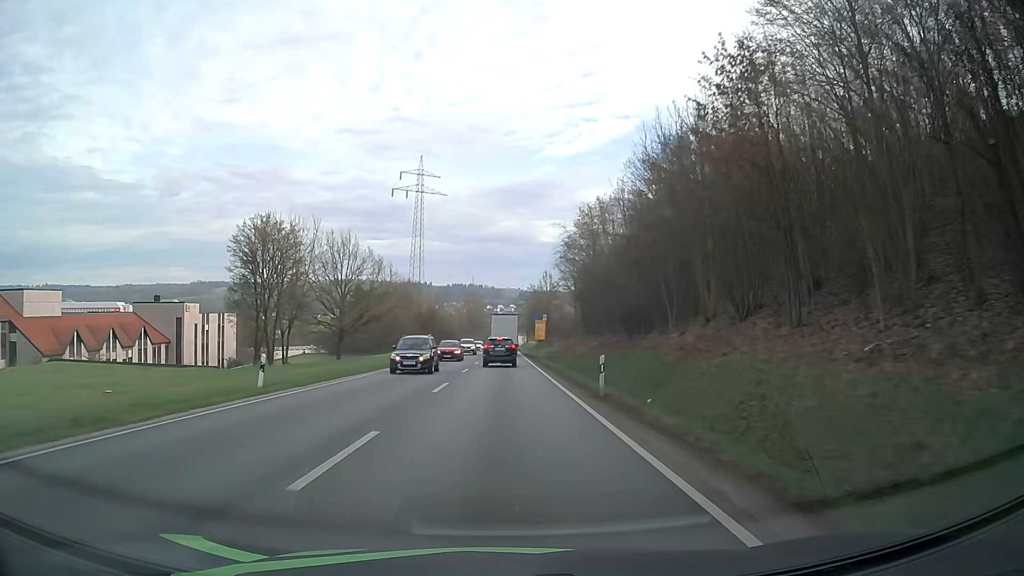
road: primary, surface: asphalt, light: Day
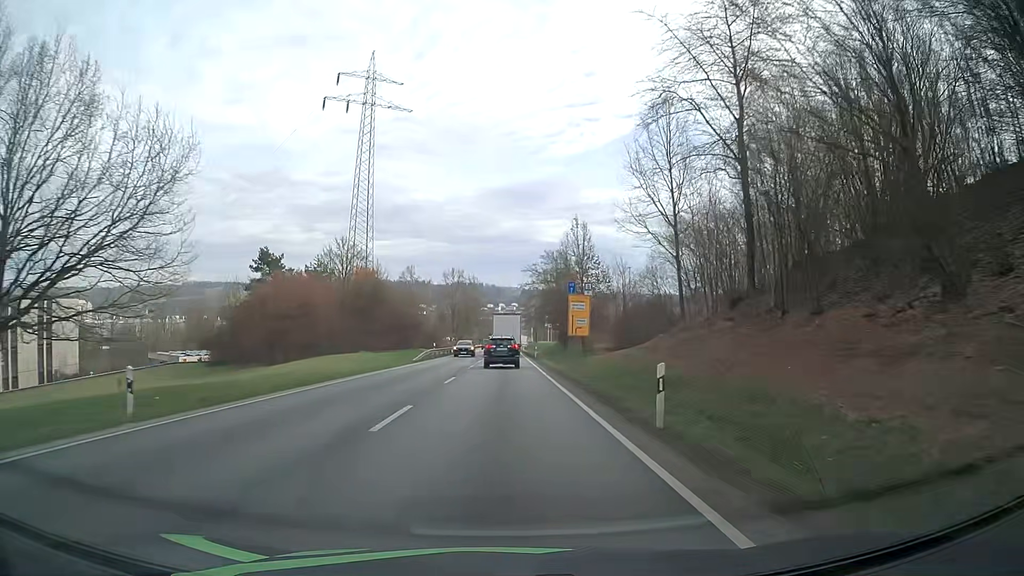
(+0.1, +56.1) m; 0°
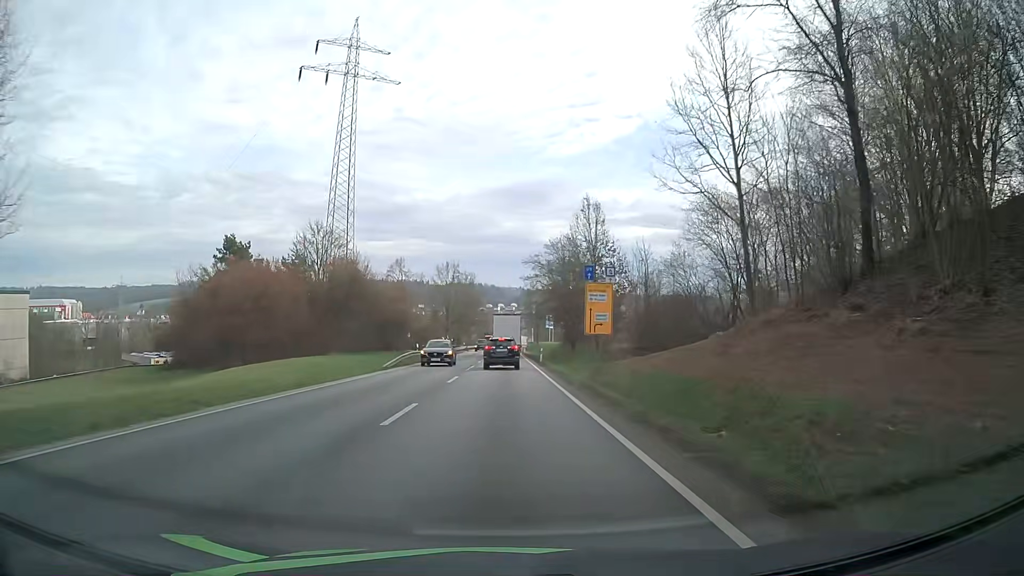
(0.0, +11.0) m; 0°
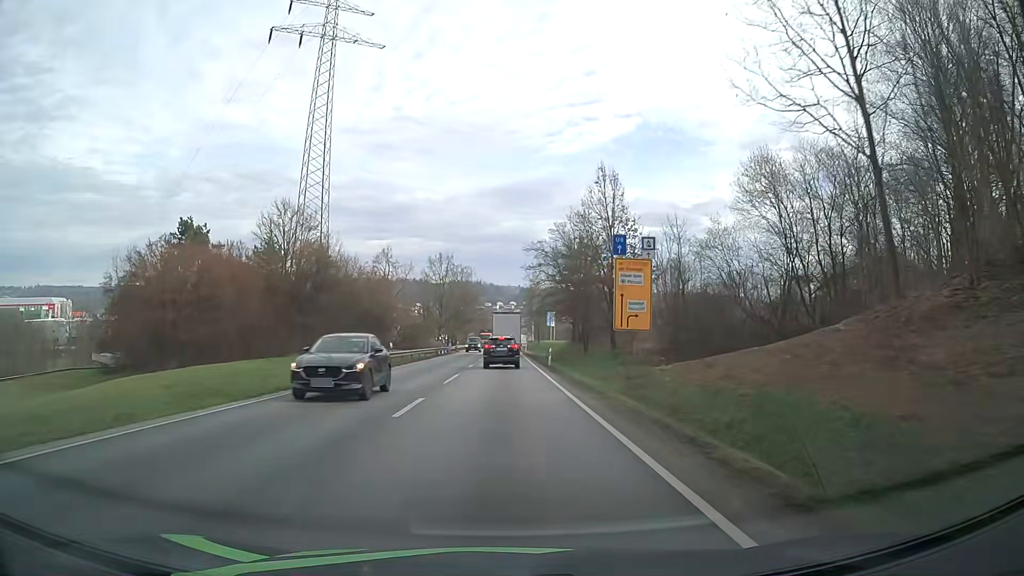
(0.0, +10.9) m; 0°
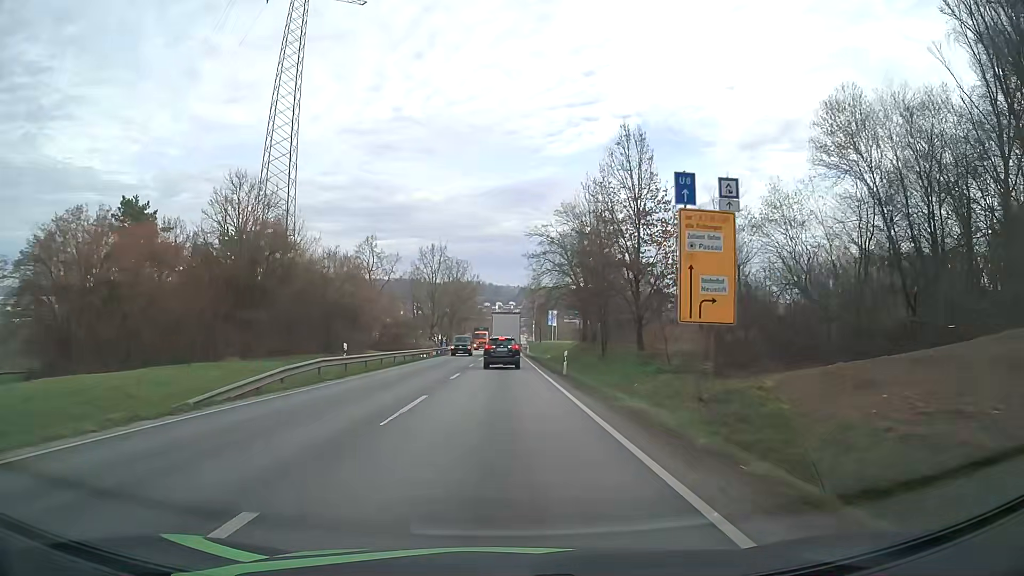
(0.0, +10.8) m; 0°
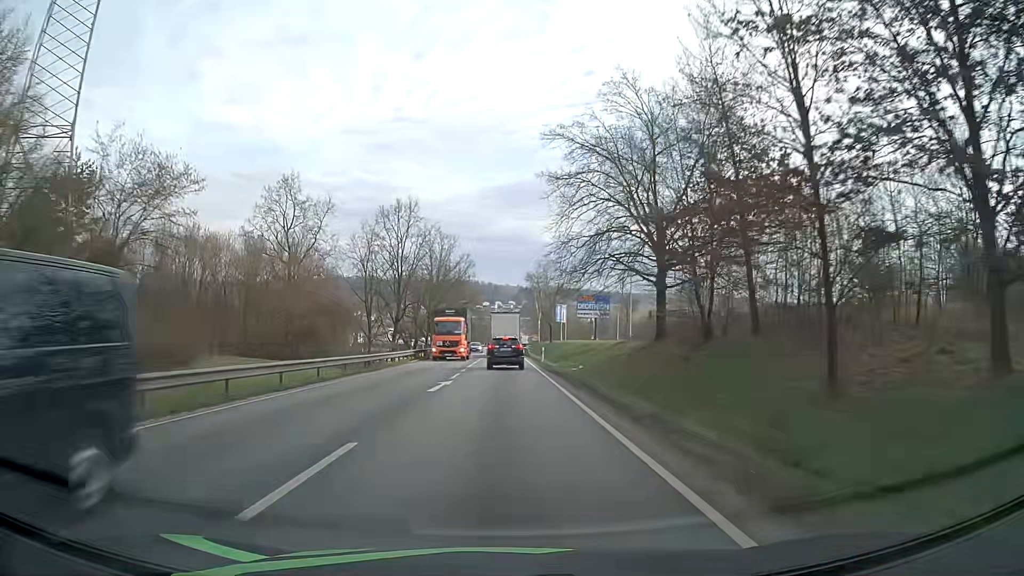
(0.0, +32.1) m; 0°
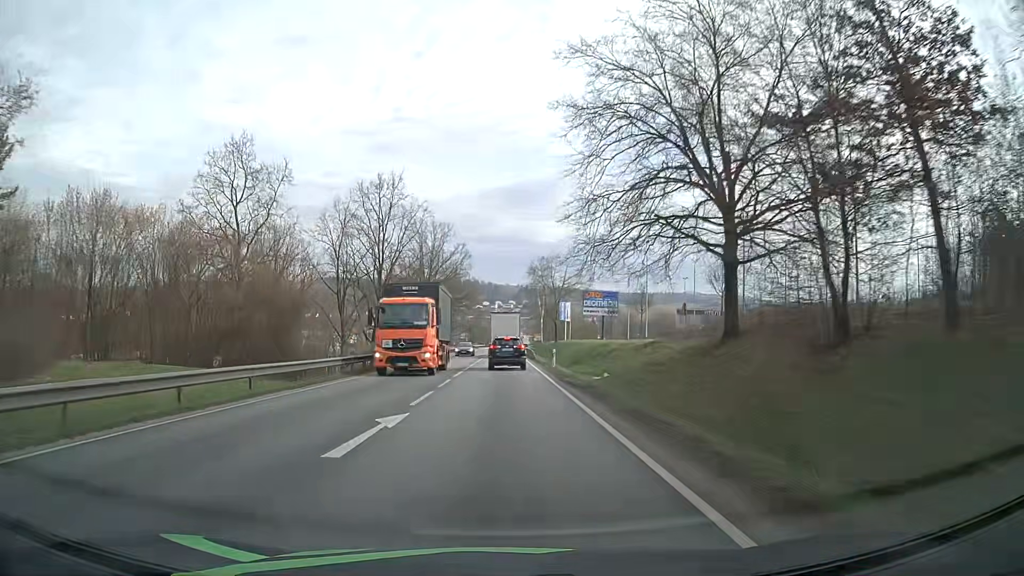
(0.0, +10.5) m; 0°
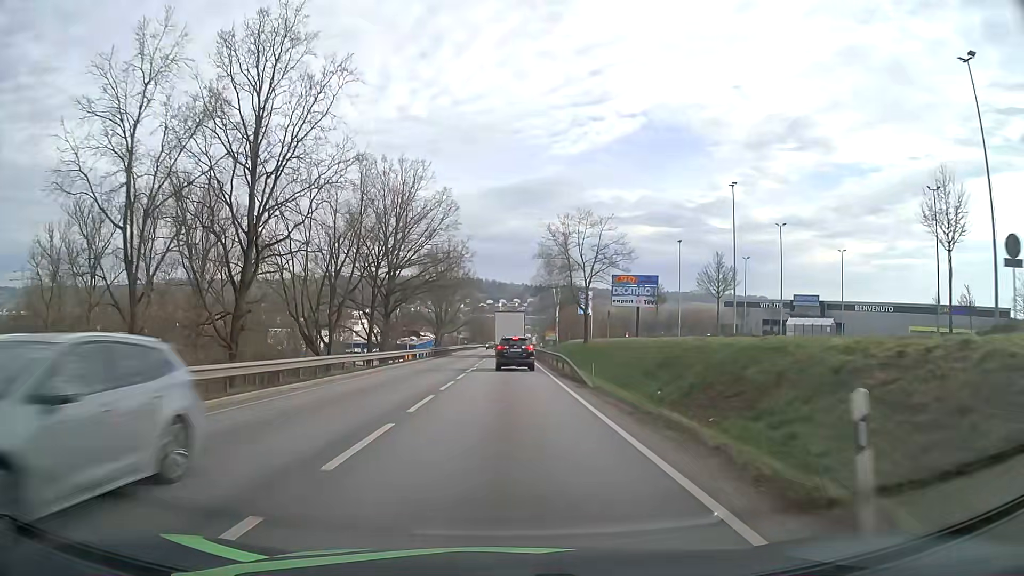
(0.0, +31.2) m; 0°
(0, +10) (0, +20) (0, +30) (0, +40) (0, +50) (0, +60) (0, +70) (0, +80) (0, +90) (0, +100) m
